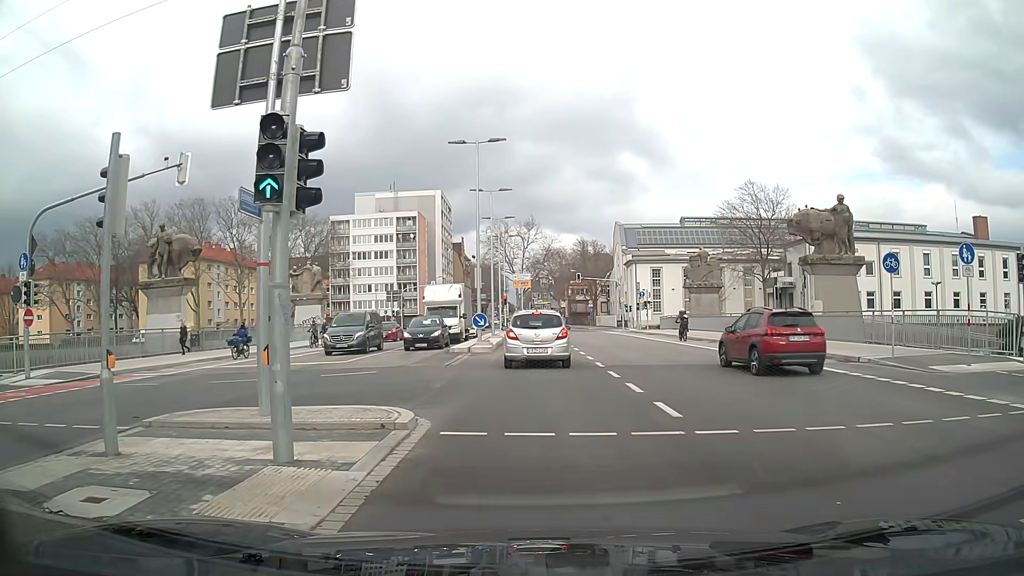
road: secondary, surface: asphalt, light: Day
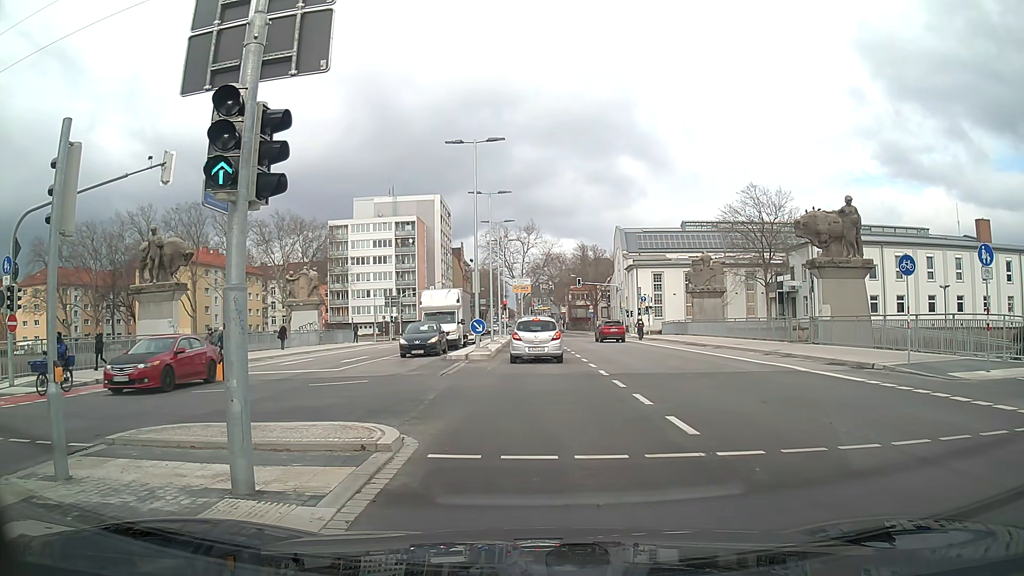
(0.0, +0.9) m; 0°
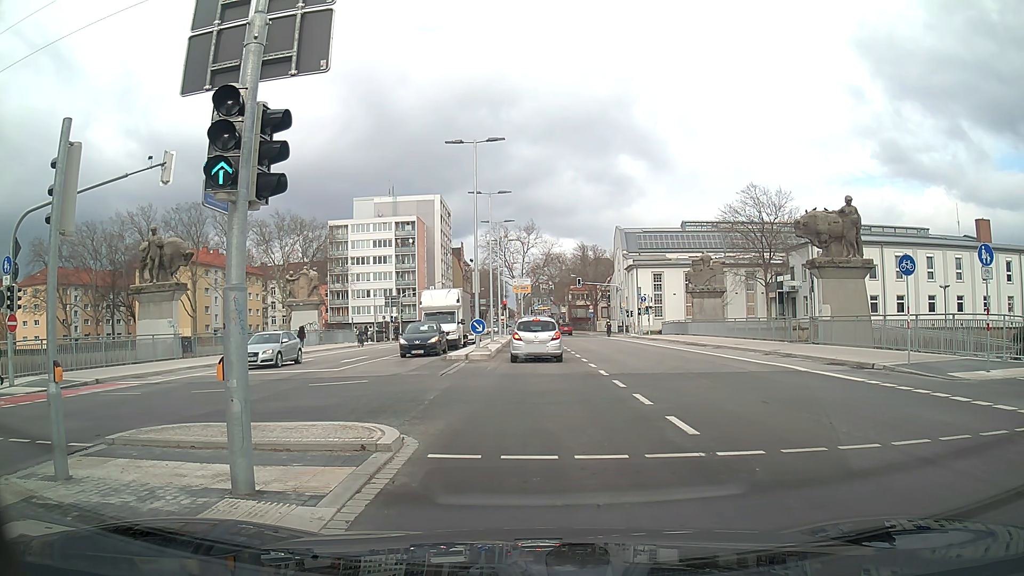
(0.0, 0.0) m; 0°
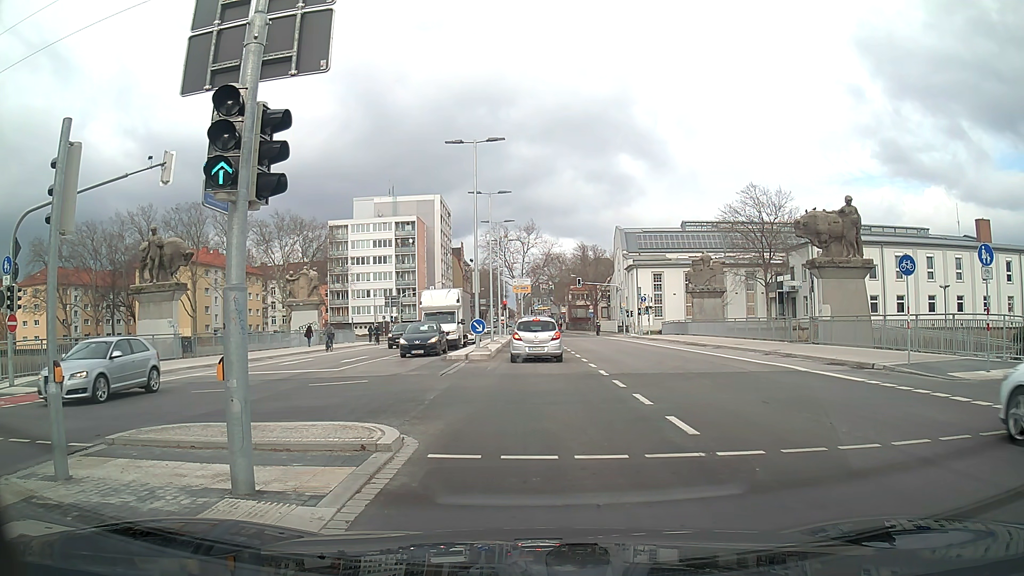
(0.0, 0.0) m; 0°
(0, +10) (0, +20) (0, +30) (-1, +40) (-1, +50) (-1, +60) (-6, +69) (-14, +73) (-24, +74) (-34, +74) m
